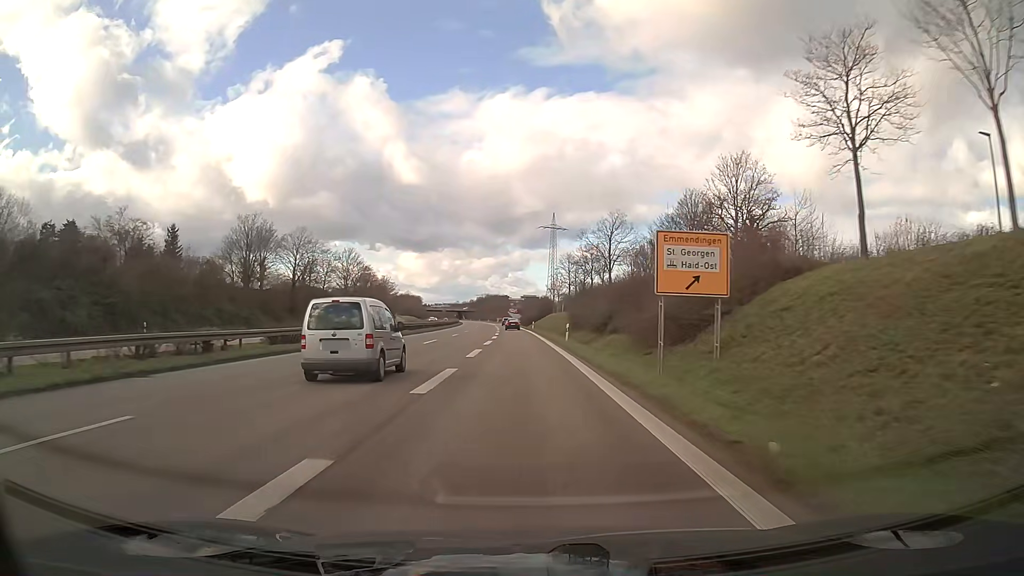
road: trunk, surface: asphalt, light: Day
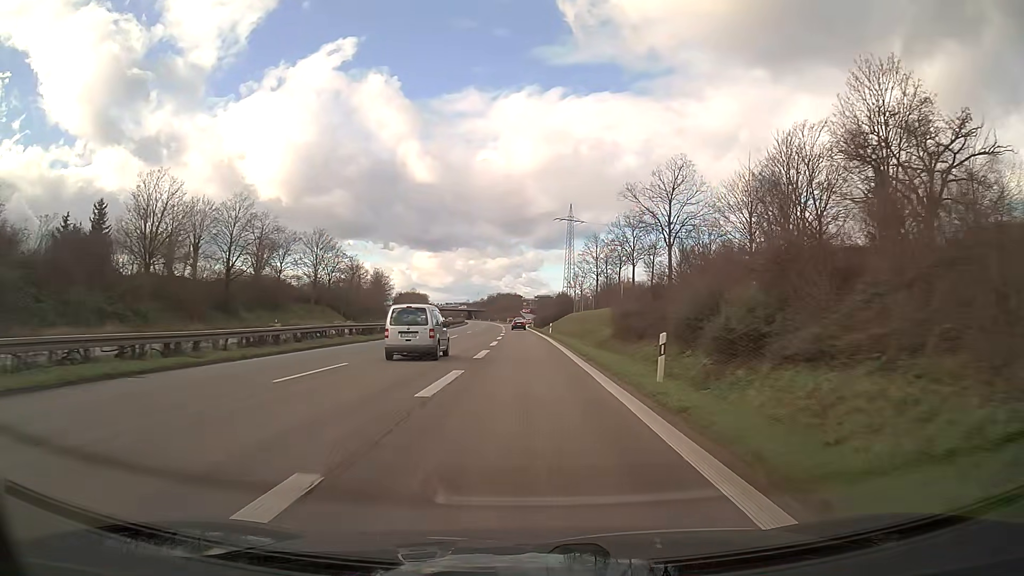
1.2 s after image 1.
(-0.2, +24.8) m; -1°
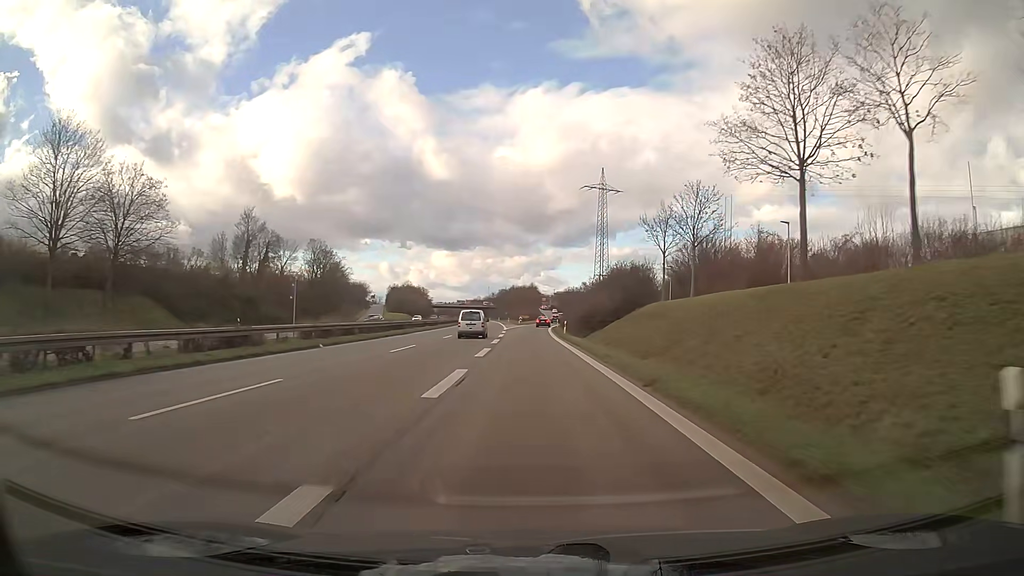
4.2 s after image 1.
(-0.8, +60.9) m; -2°
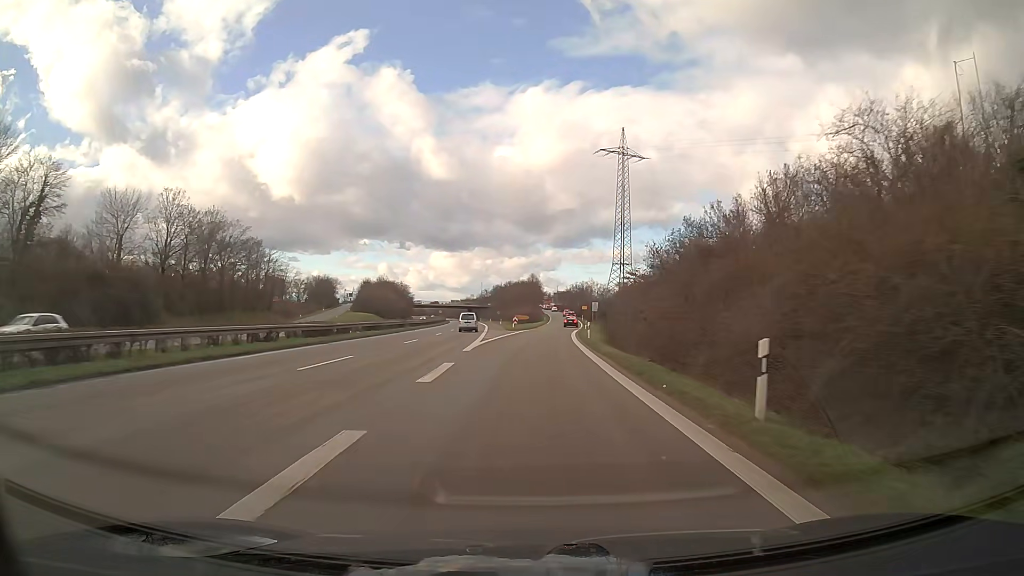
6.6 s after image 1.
(-0.1, +45.6) m; 0°
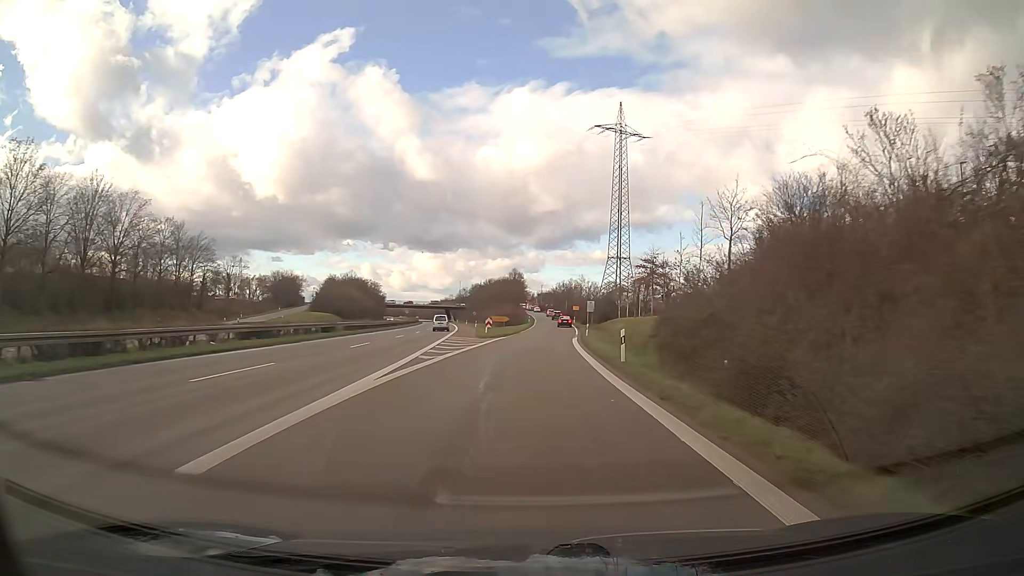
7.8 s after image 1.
(+0.3, +21.6) m; +2°
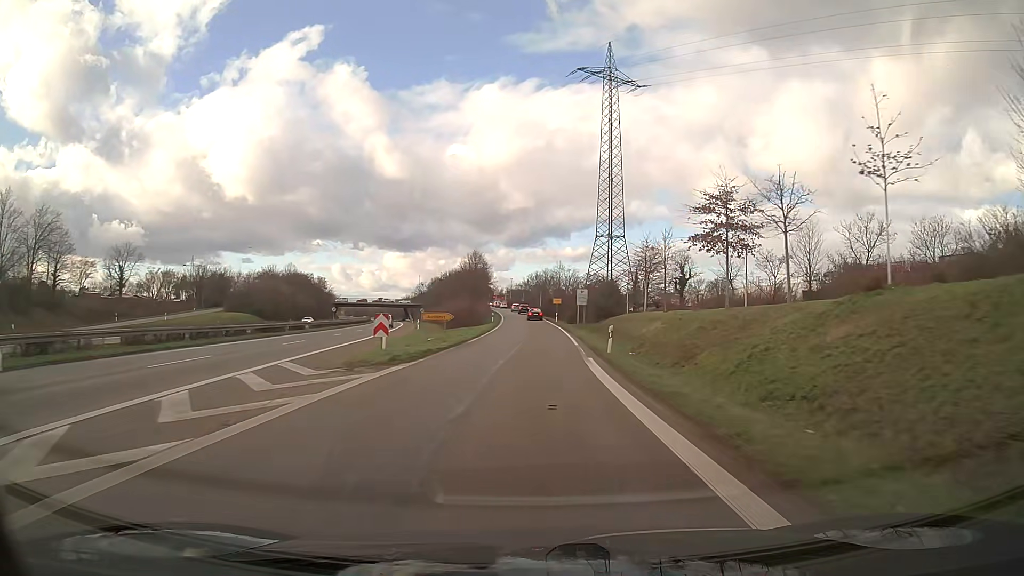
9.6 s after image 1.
(+0.7, +30.7) m; +3°
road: trunk_link
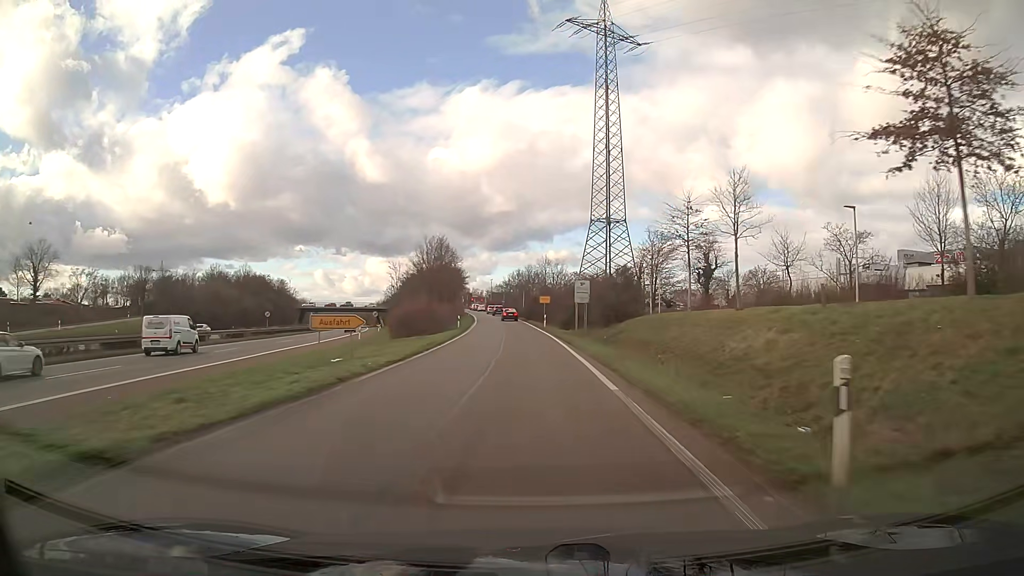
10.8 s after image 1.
(+0.2, +19.4) m; +1°
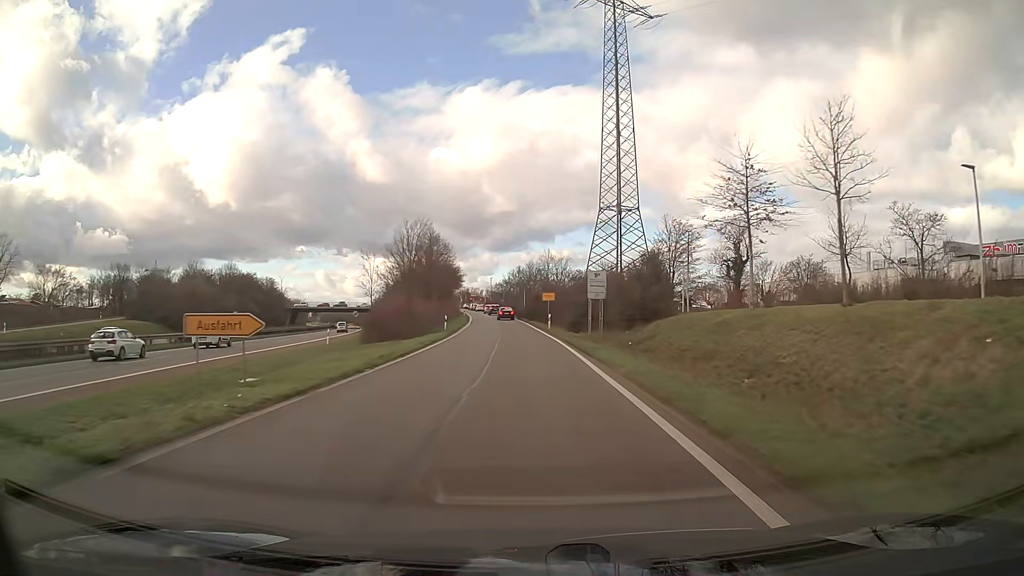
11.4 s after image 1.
(0.0, +9.4) m; 0°
